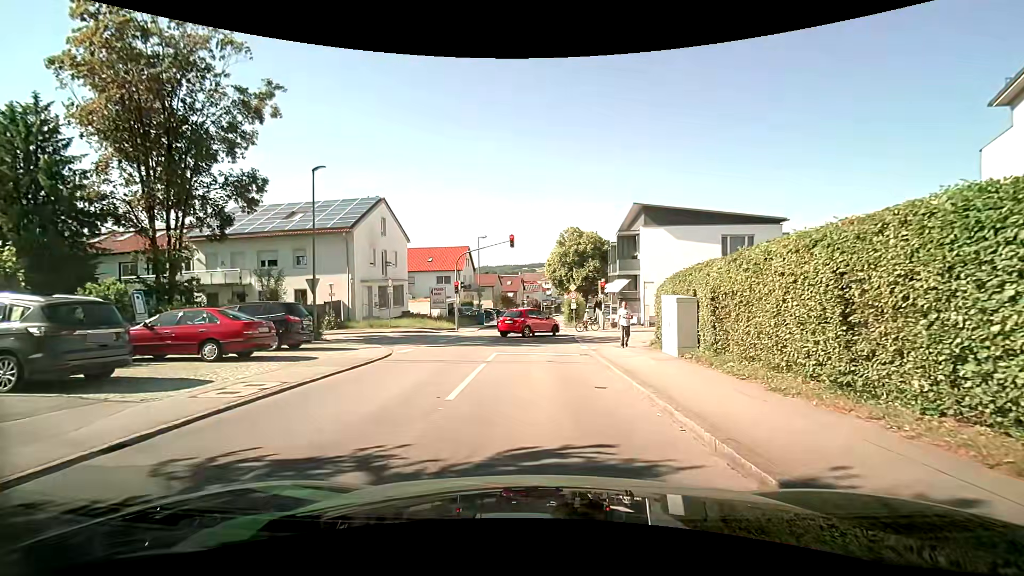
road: unclassified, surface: asphalt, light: Day
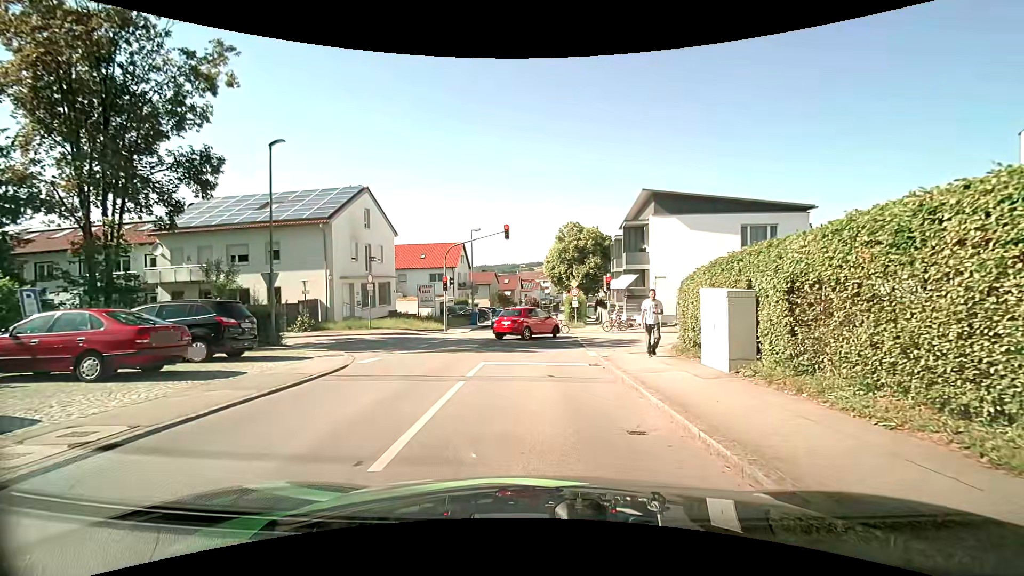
(+0.1, +3.4) m; +1°
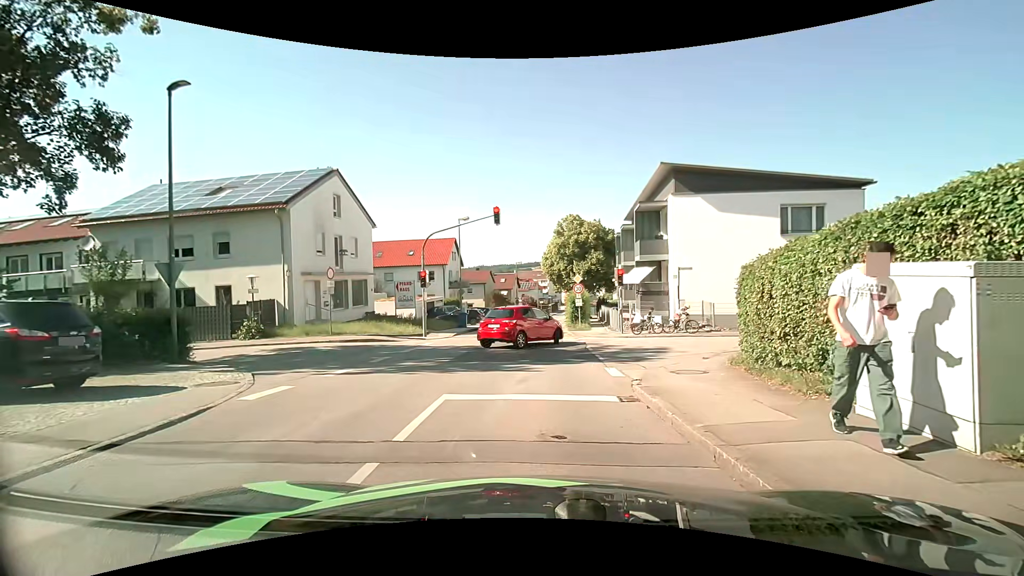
(+0.1, +5.0) m; +3°
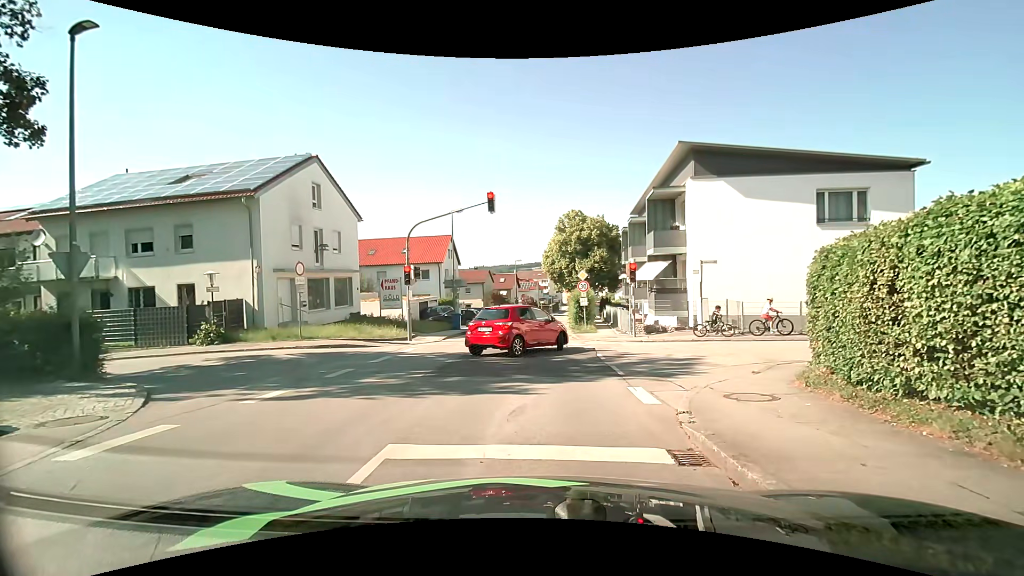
(-0.1, +3.0) m; -2°
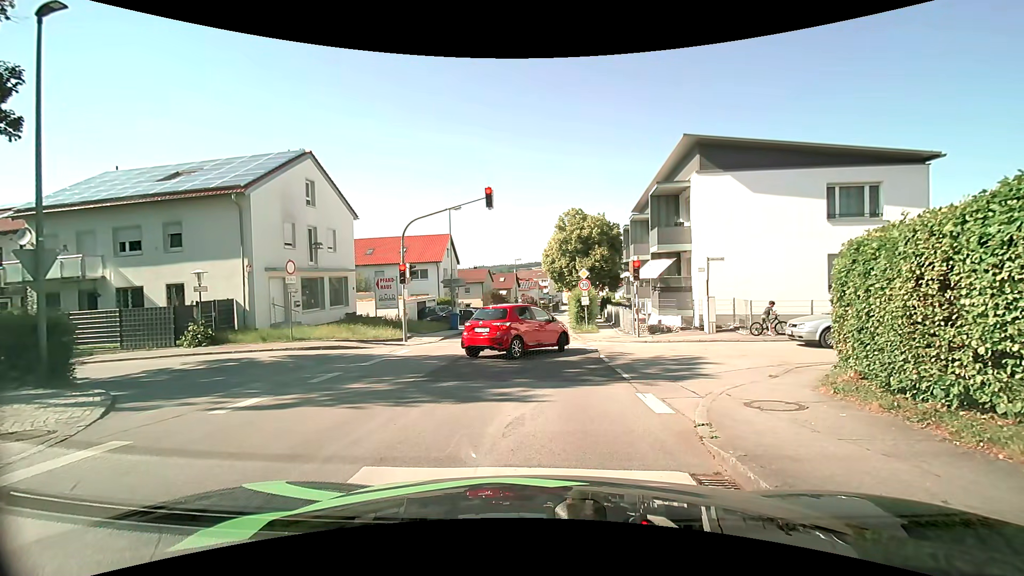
(0.0, +0.8) m; 0°
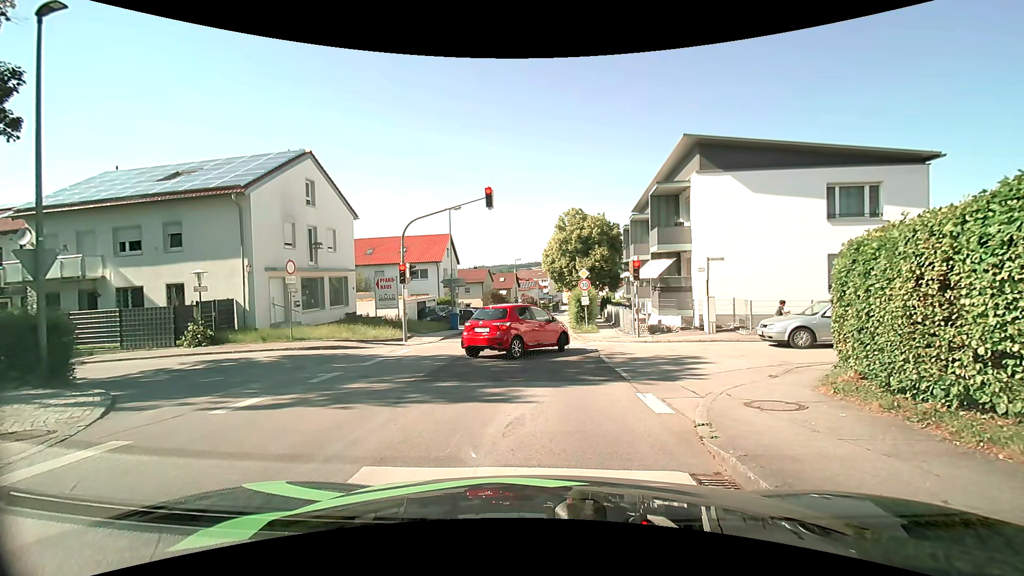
(0.0, 0.0) m; 0°
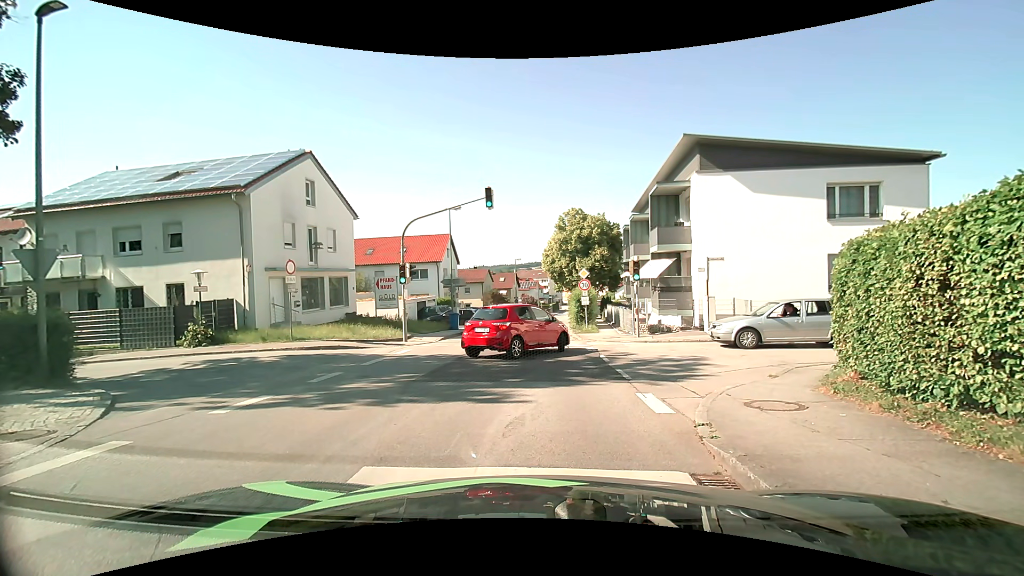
(0.0, 0.0) m; 0°
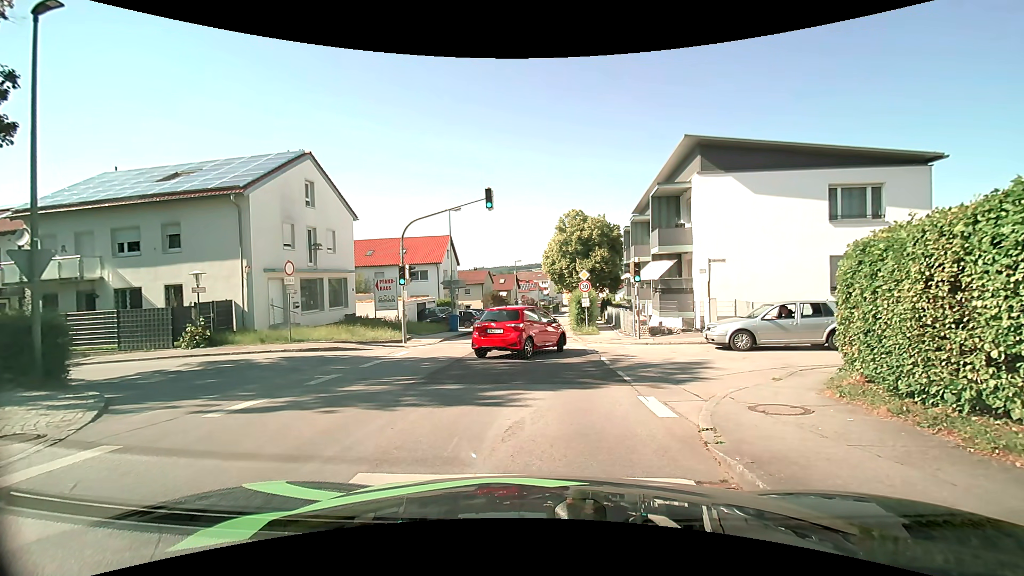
(0.0, +0.1) m; 0°
(0, +10) (0, +20) (+1, +30) (+1, +40) (+2, +50) (+3, +60) (+4, +70) (+5, +80) (+6, +90) (+7, +100) m
